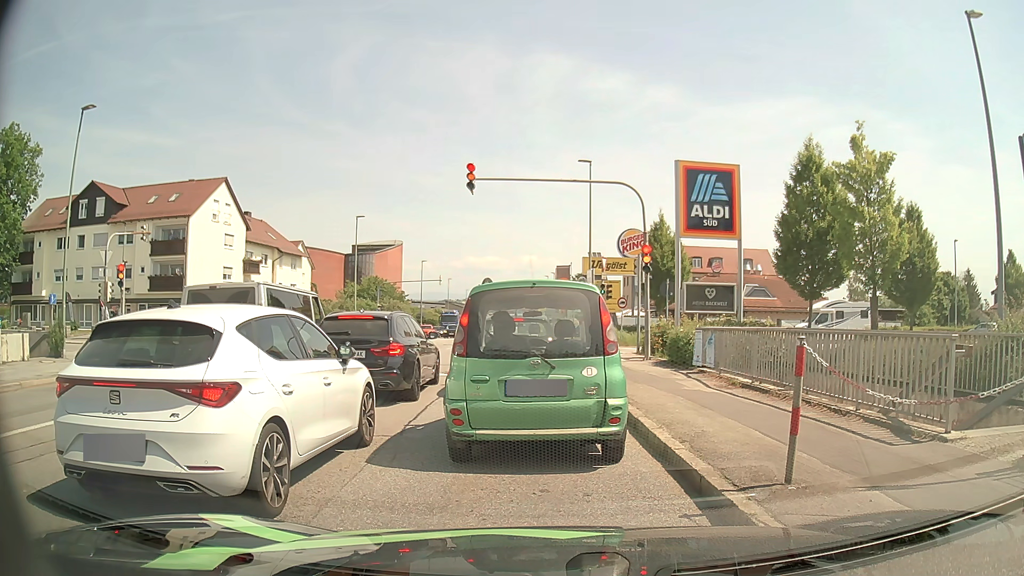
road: tertiary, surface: asphalt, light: Day
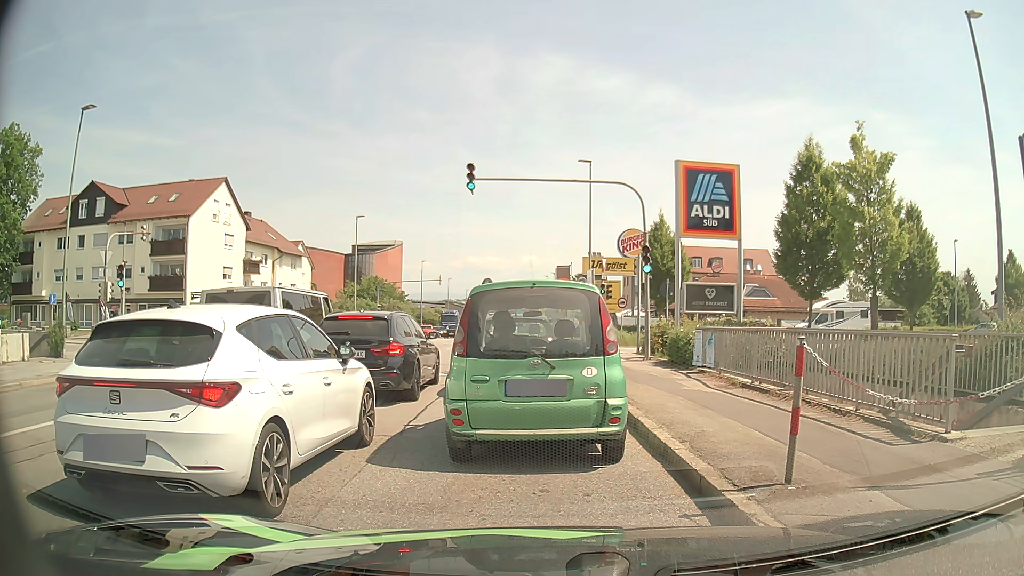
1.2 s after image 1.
(0.0, 0.0) m; 0°
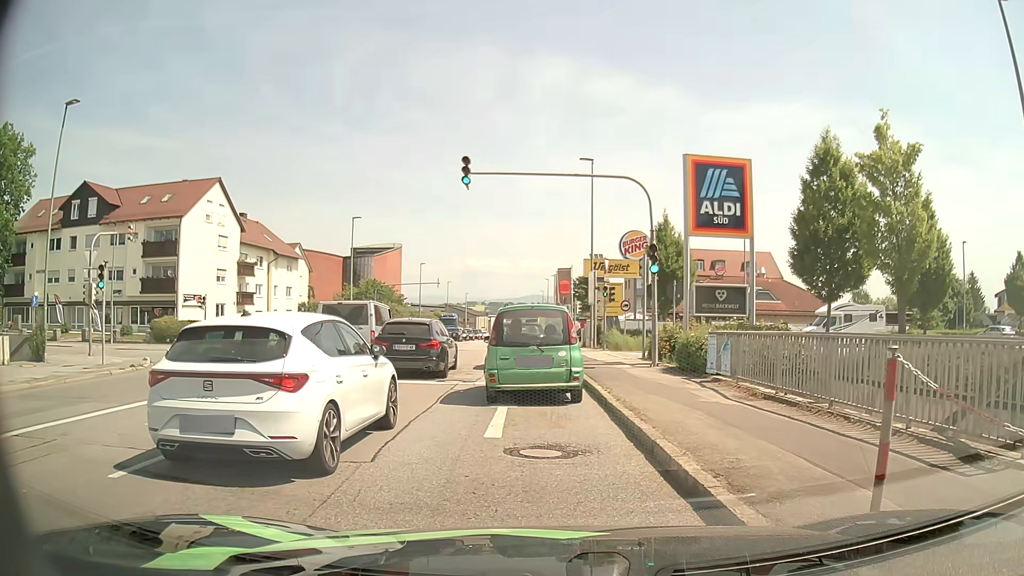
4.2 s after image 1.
(0.0, +1.4) m; +1°
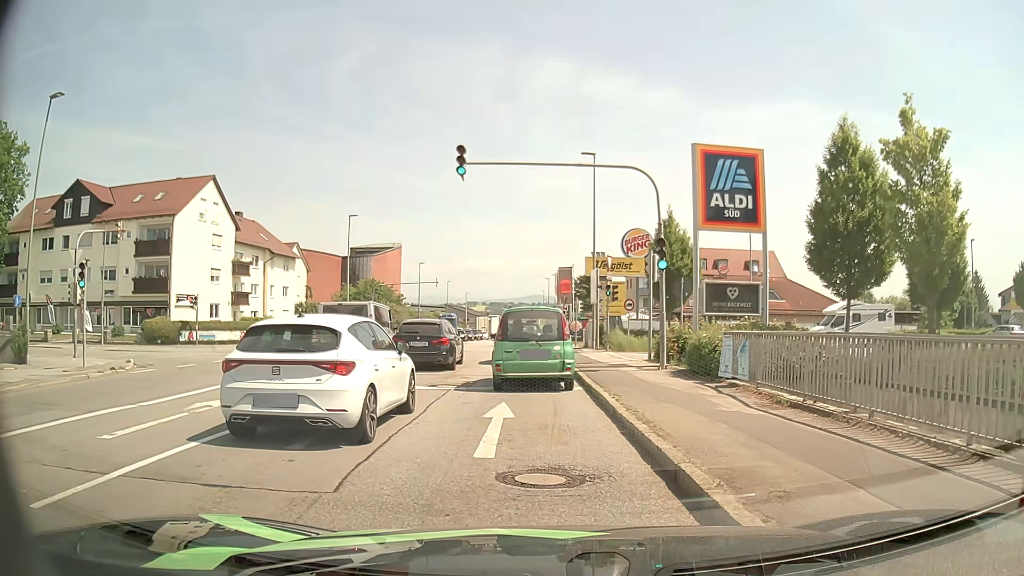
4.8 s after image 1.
(0.0, +1.3) m; +1°
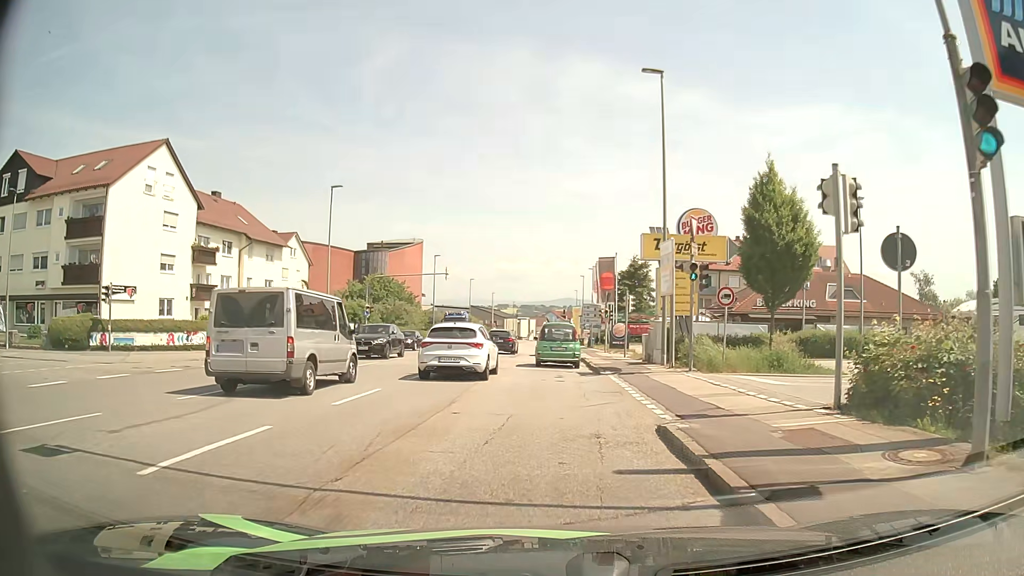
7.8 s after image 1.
(-0.8, +12.9) m; -4°
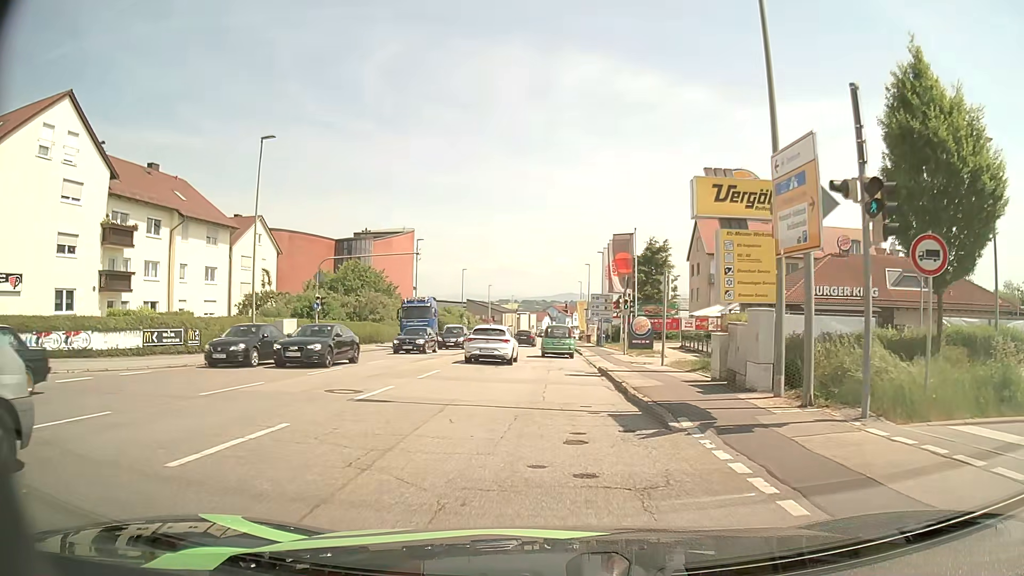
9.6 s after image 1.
(-0.1, +11.6) m; -1°
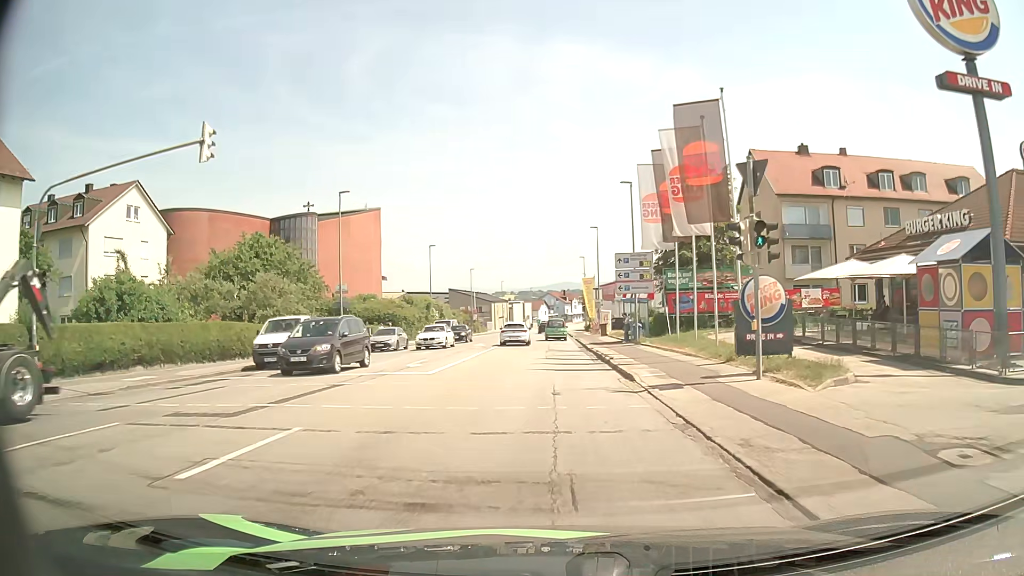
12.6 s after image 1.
(+0.4, +24.3) m; +1°
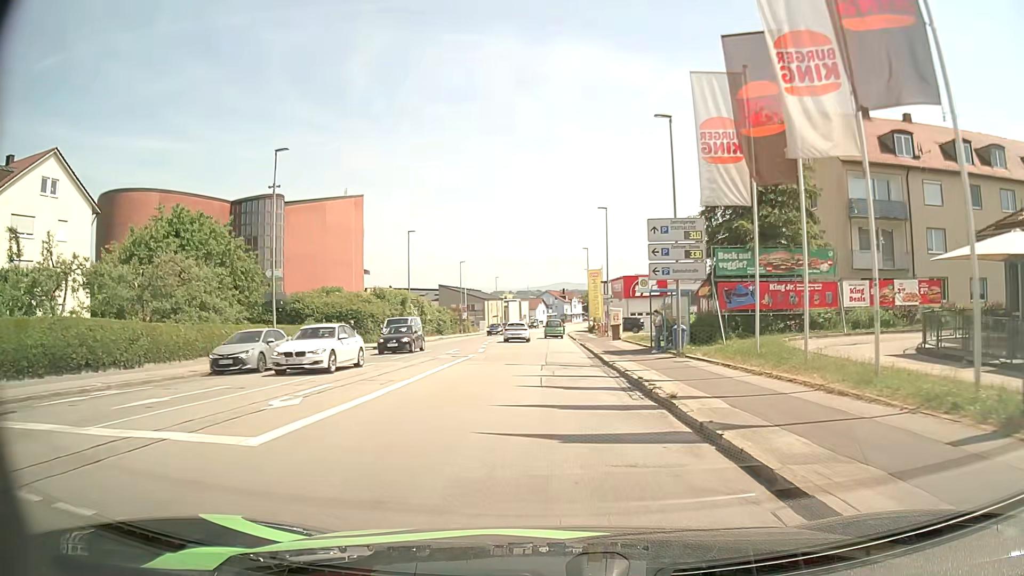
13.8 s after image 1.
(+0.1, +11.4) m; 0°
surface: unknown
(0, +10) (0, +20) (0, +30) (0, +40) (0, +50) (+1, +60) (+1, +70) (+1, +80) (+1, +90) (+1, +100) m
